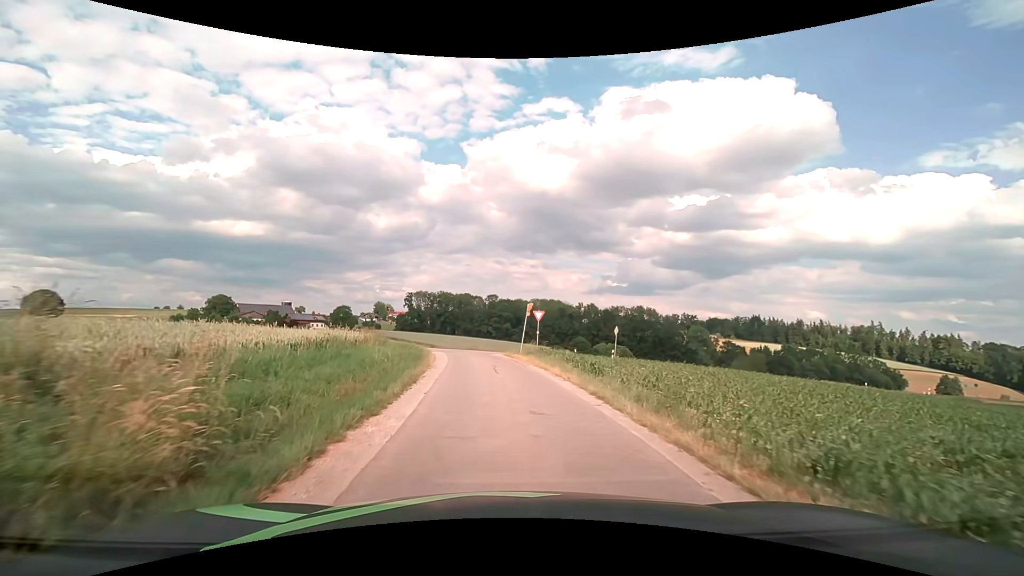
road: unclassified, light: Day
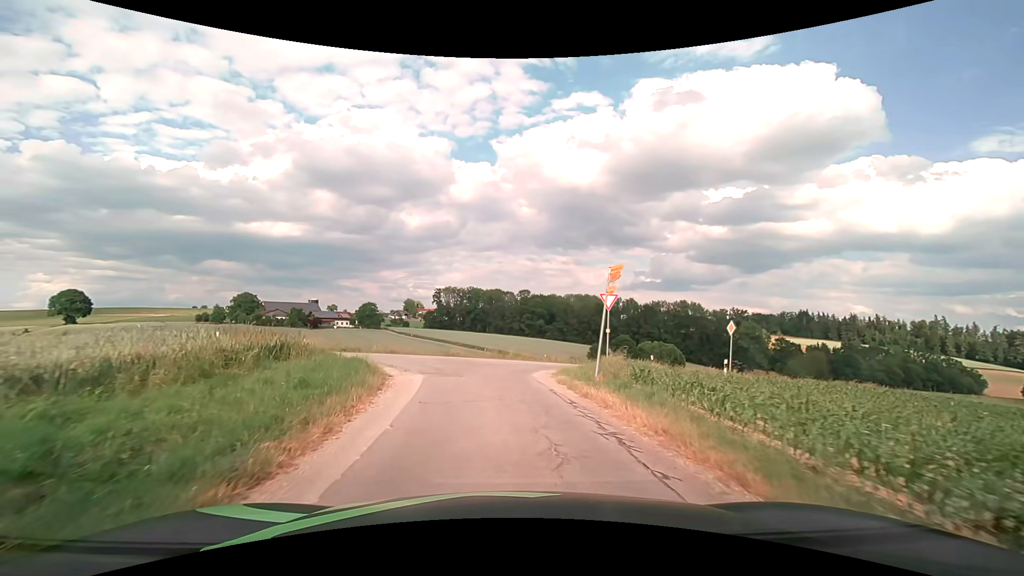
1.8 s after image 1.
(-0.5, +16.2) m; -4°
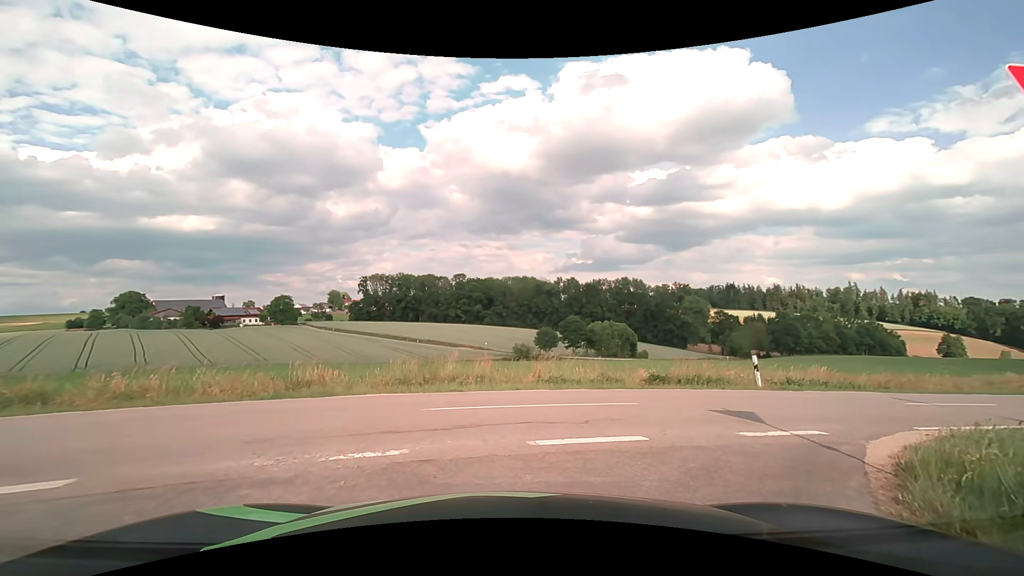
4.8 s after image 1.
(-0.2, +18.3) m; +8°
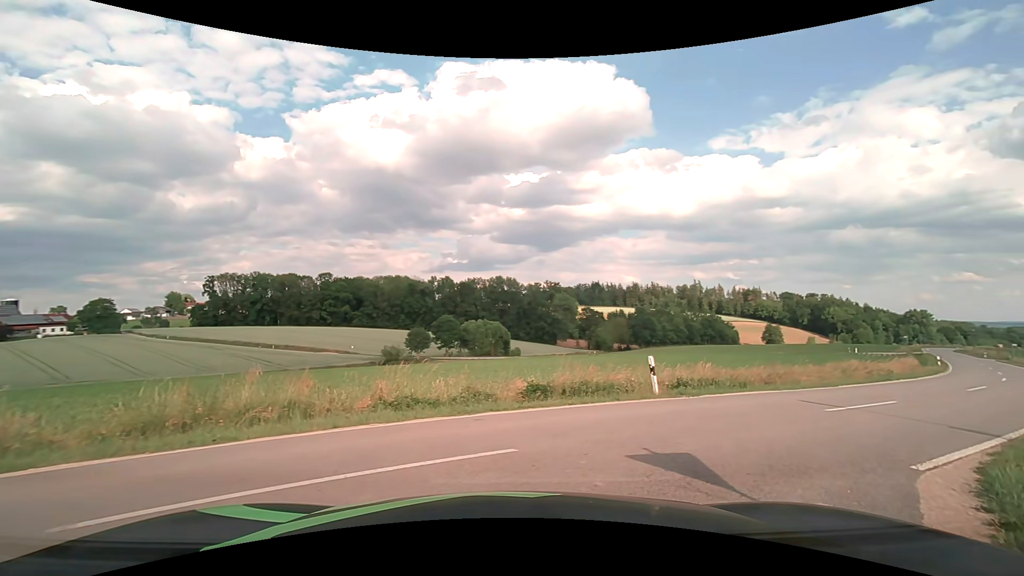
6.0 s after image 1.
(+0.4, +4.0) m; +13°
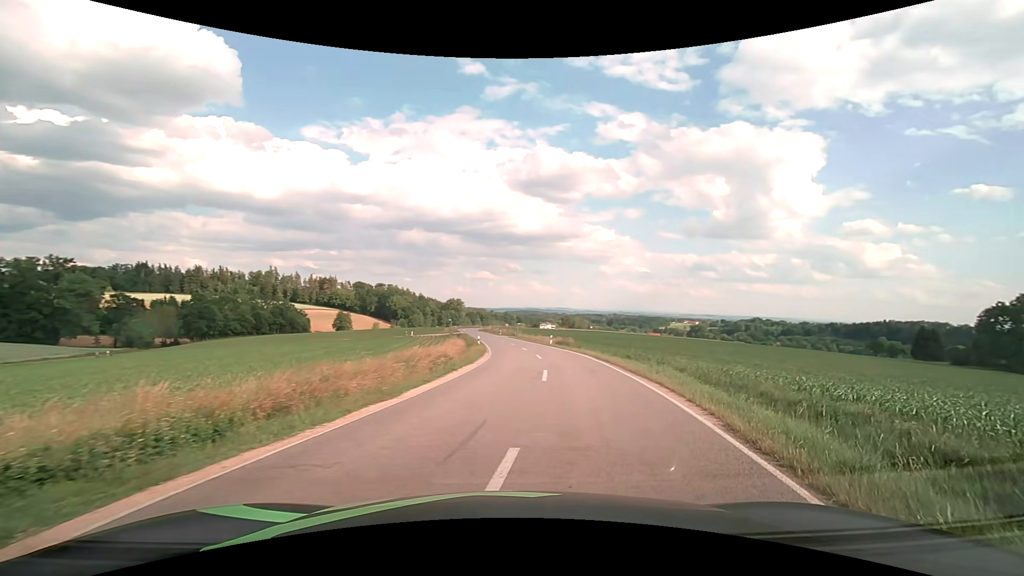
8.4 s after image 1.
(+4.3, +9.5) m; +45°
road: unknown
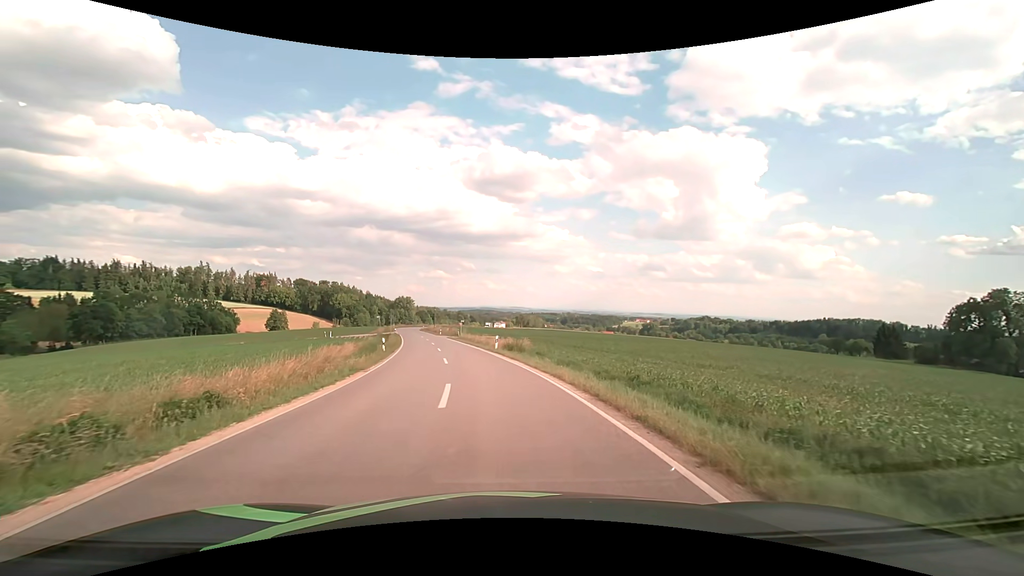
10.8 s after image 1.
(+2.4, +17.4) m; +6°
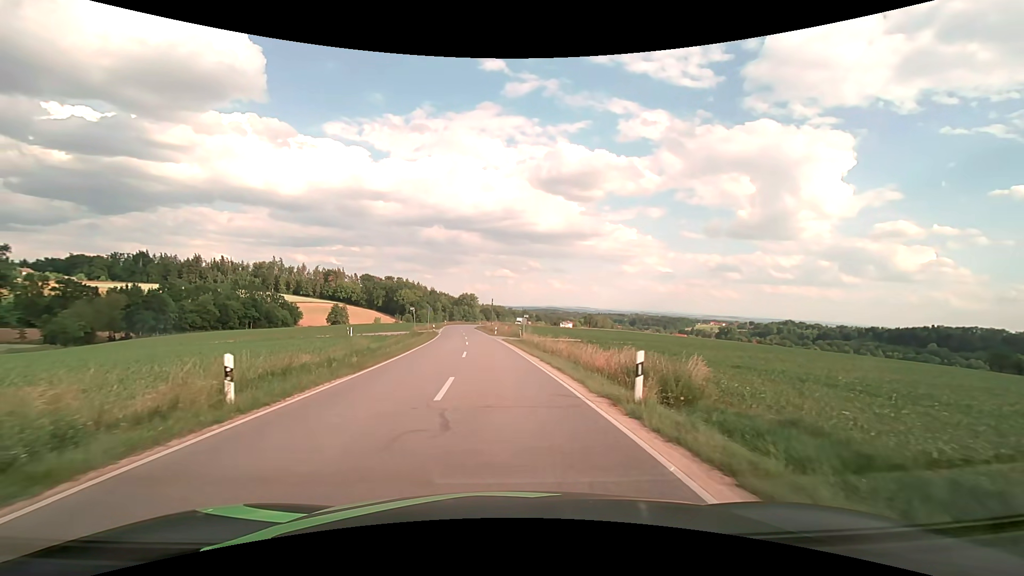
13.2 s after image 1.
(-1.6, +23.9) m; -7°
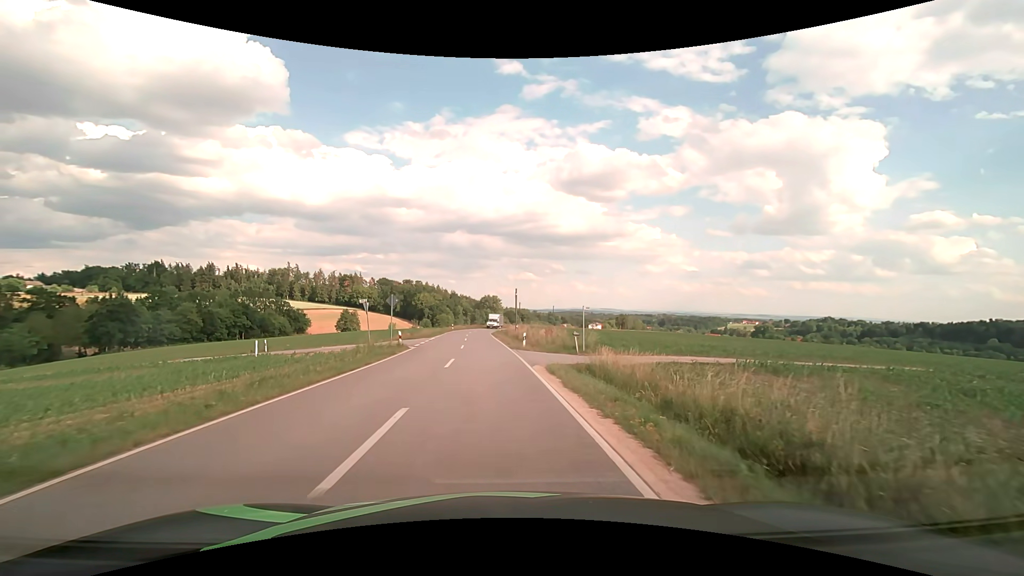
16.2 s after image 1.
(-0.7, +29.0) m; -3°
(0, +10) (0, +20) (-1, +30) (-8, +37) (-17, +37) (-27, +34) (-37, +31) (-46, +28) (-56, +25) (-65, +21) m
